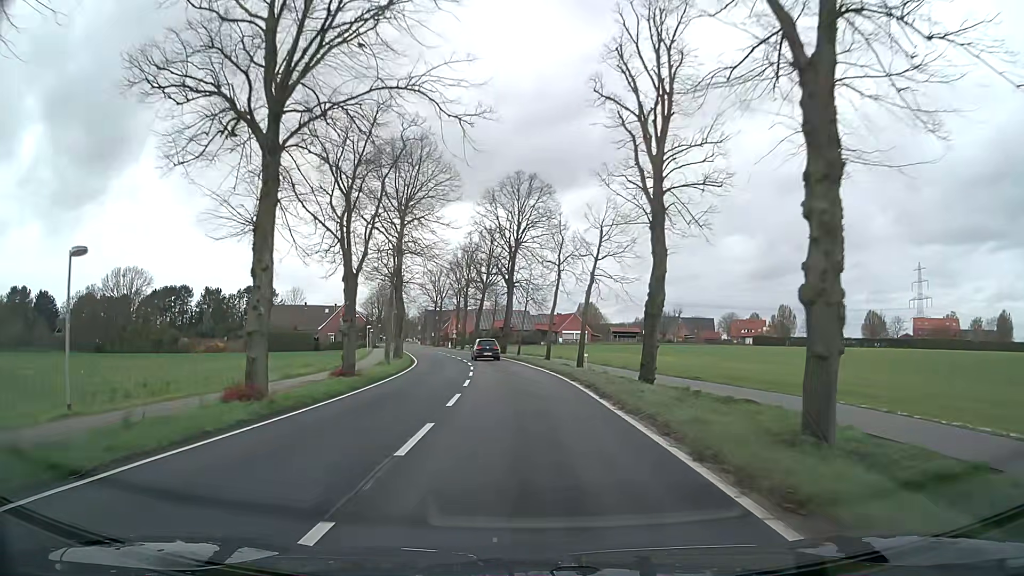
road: secondary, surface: asphalt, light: Day
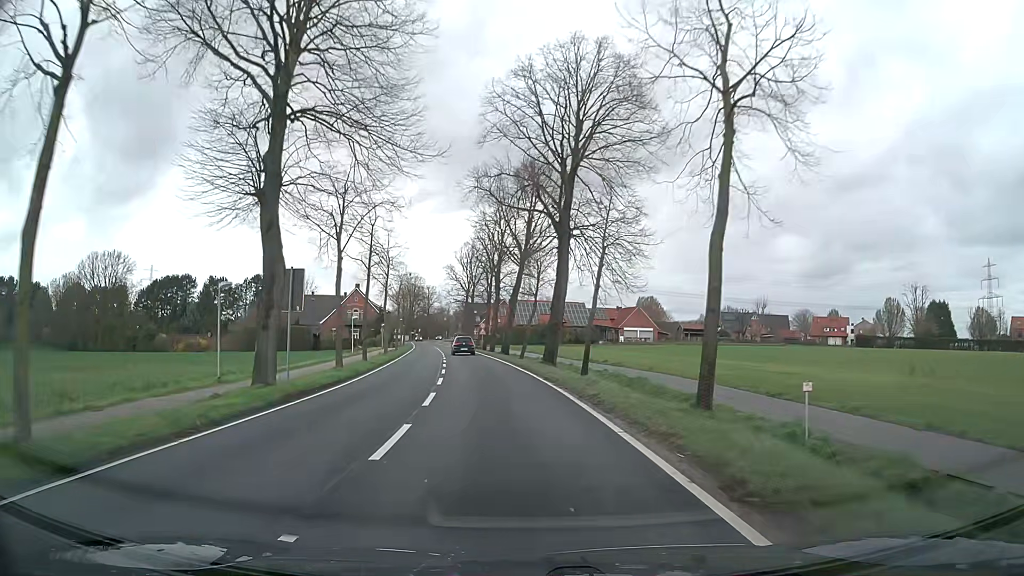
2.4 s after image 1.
(-0.9, +30.6) m; -4°
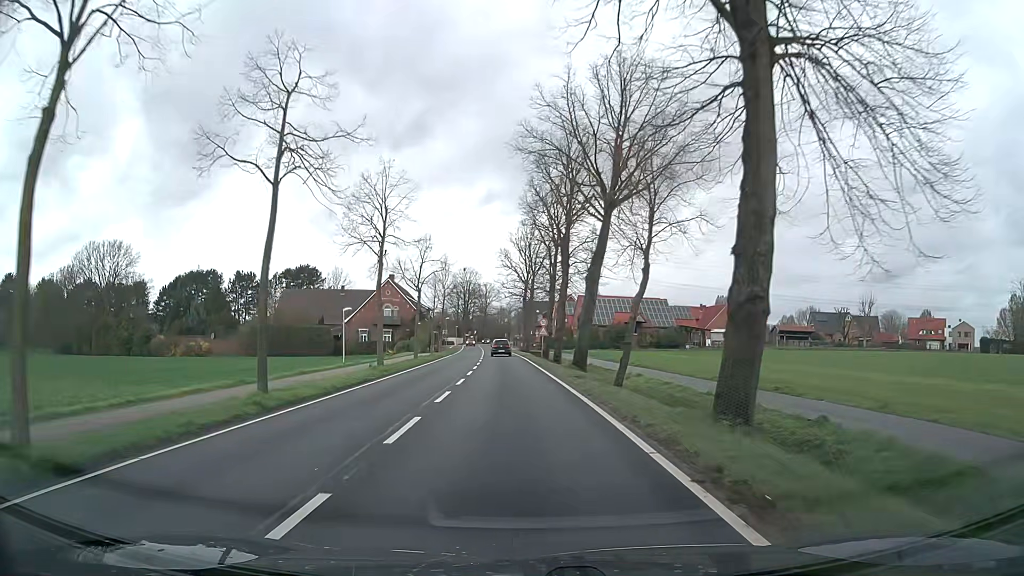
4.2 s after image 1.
(-1.1, +22.9) m; -5°
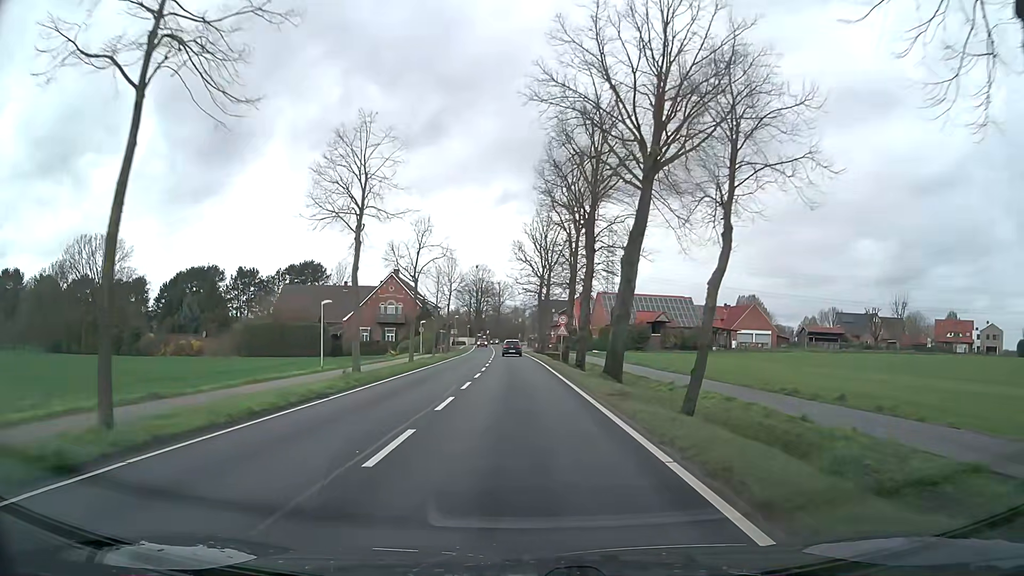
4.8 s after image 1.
(-0.1, +7.6) m; -2°
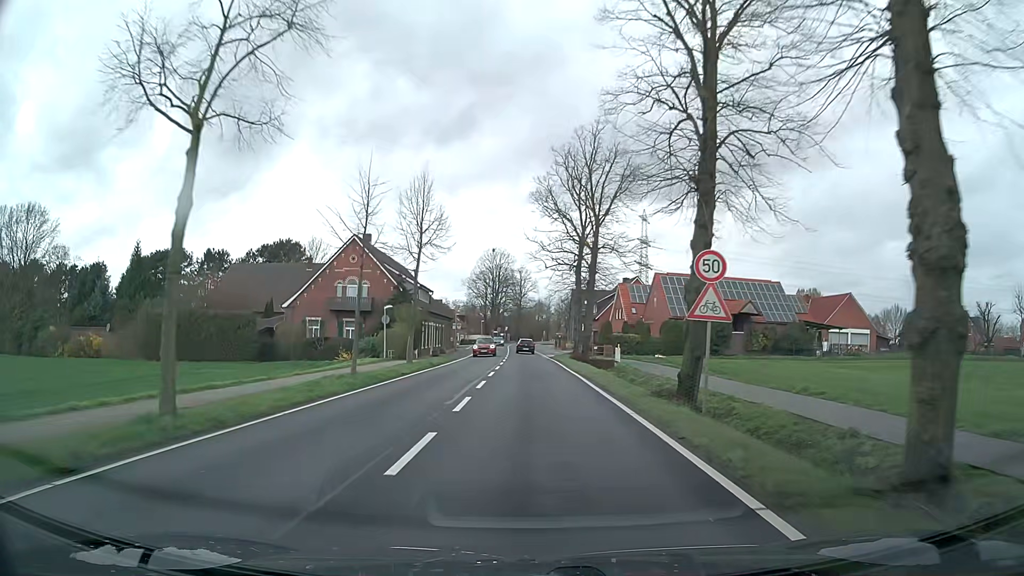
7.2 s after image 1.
(-0.5, +30.5) m; -2°
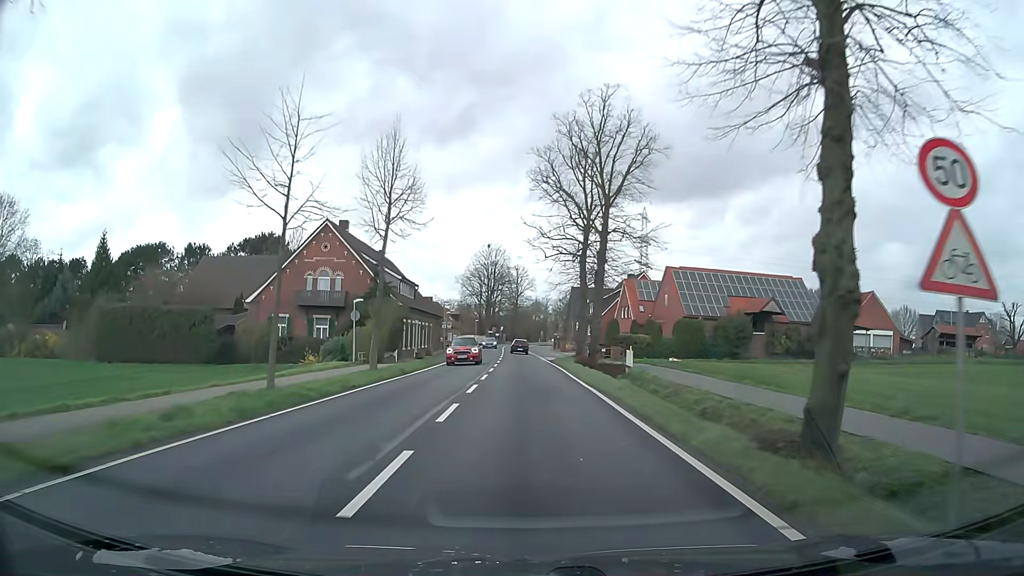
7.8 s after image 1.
(0.0, +7.6) m; +1°
